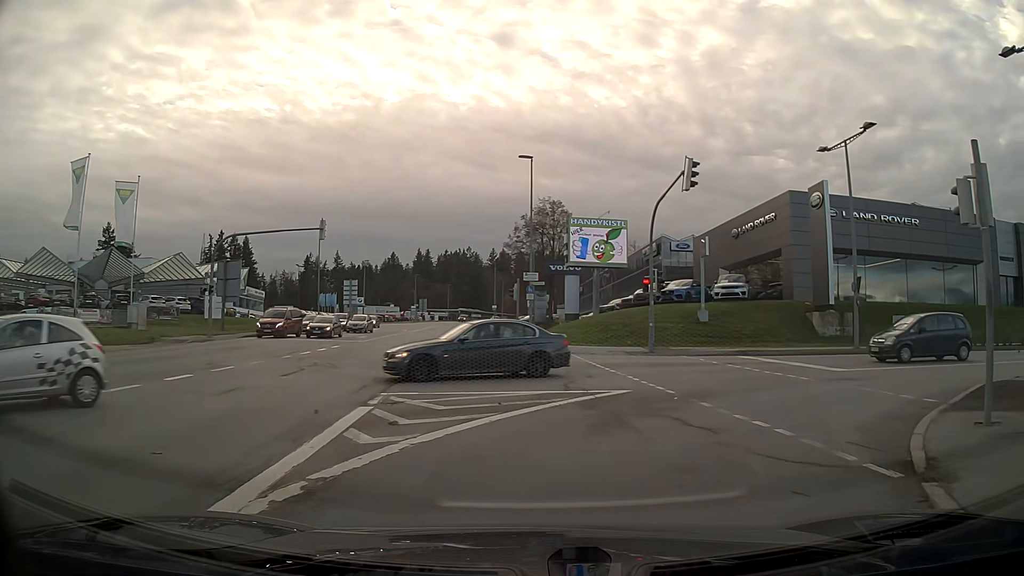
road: tertiary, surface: asphalt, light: Day
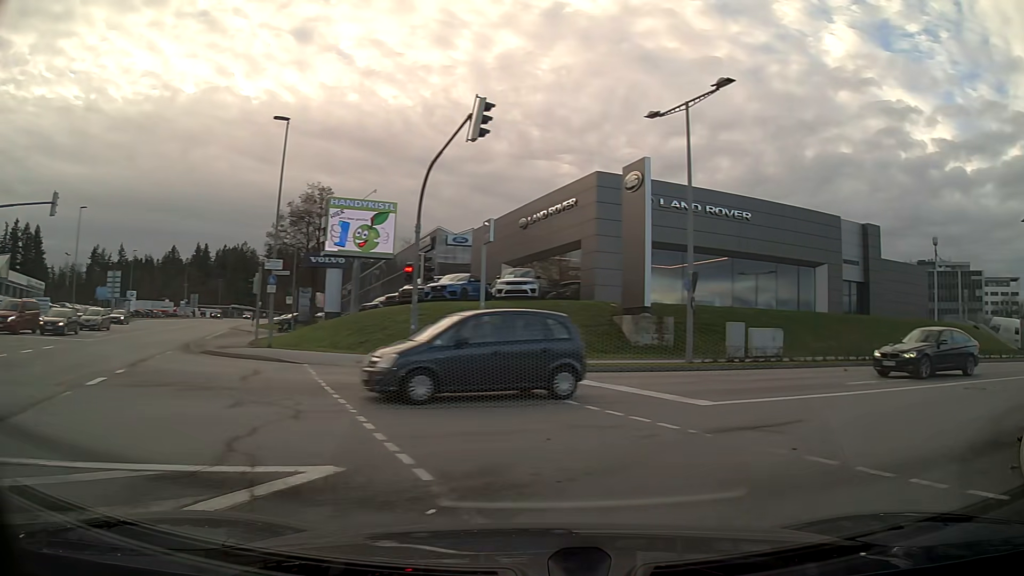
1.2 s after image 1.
(+1.3, +6.6) m; +23°
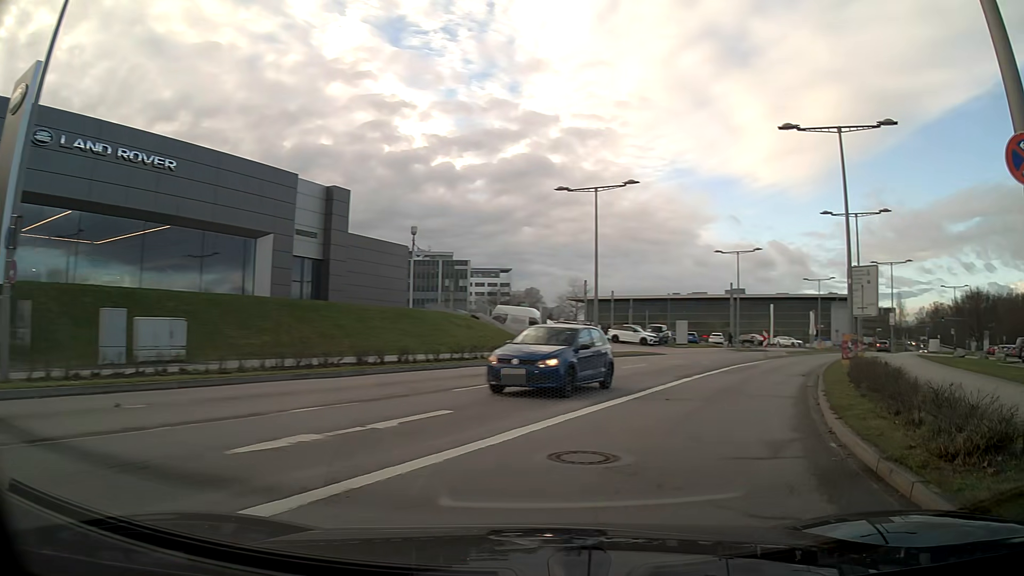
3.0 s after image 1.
(+4.3, +9.7) m; +45°
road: secondary
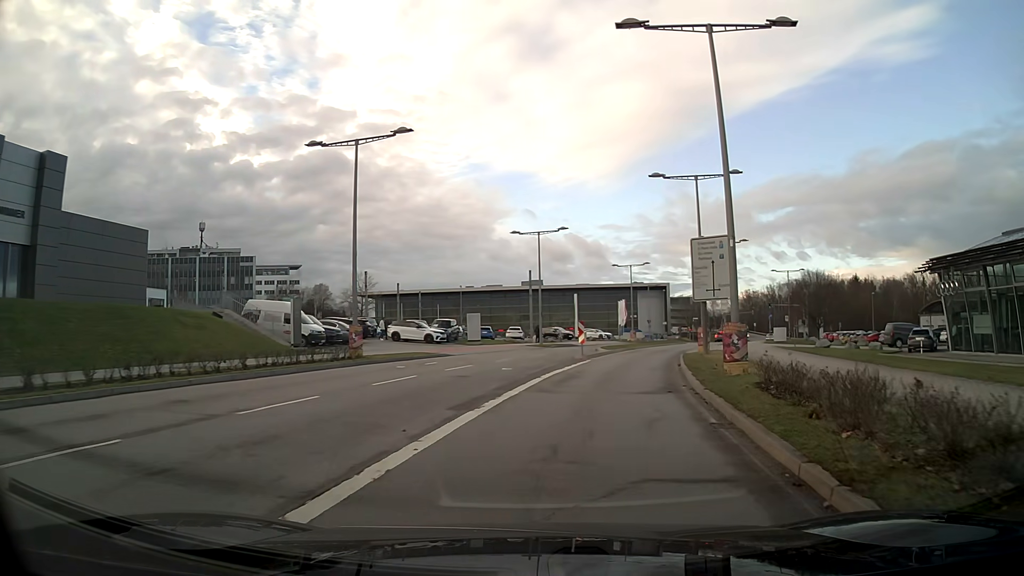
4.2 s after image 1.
(+1.1, +9.2) m; +12°
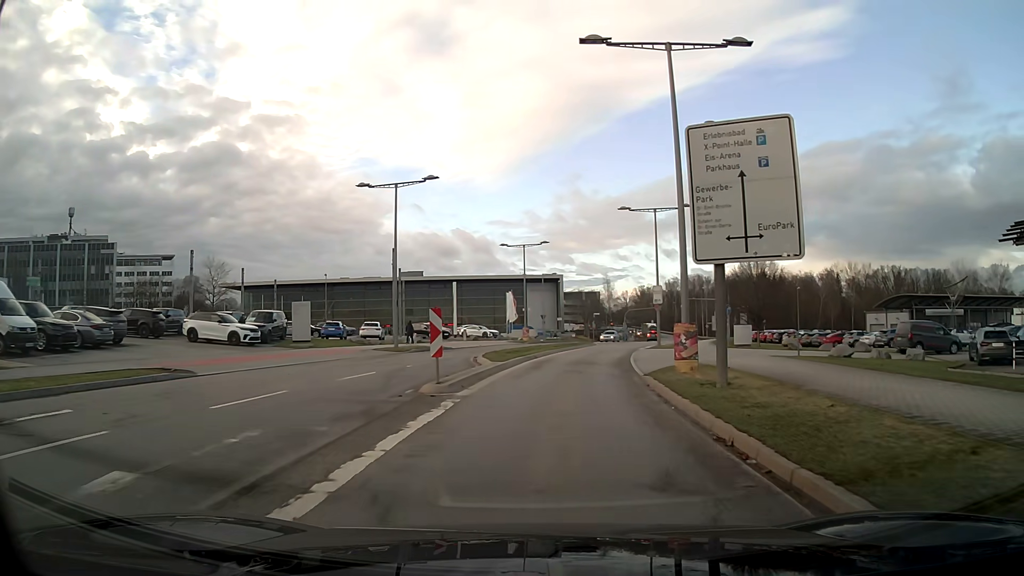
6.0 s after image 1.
(+1.4, +17.2) m; +9°
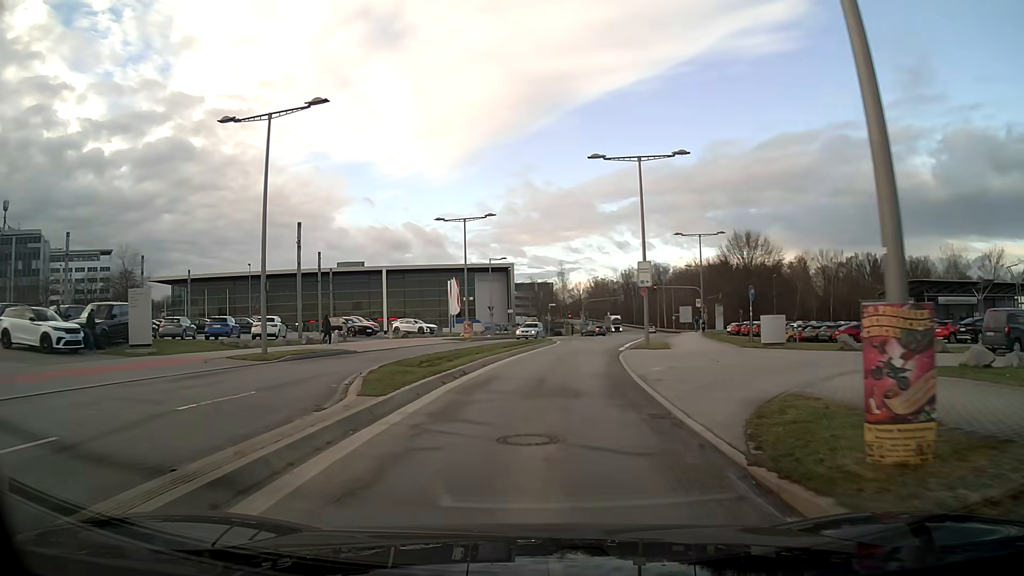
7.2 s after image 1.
(+0.4, +12.4) m; +4°
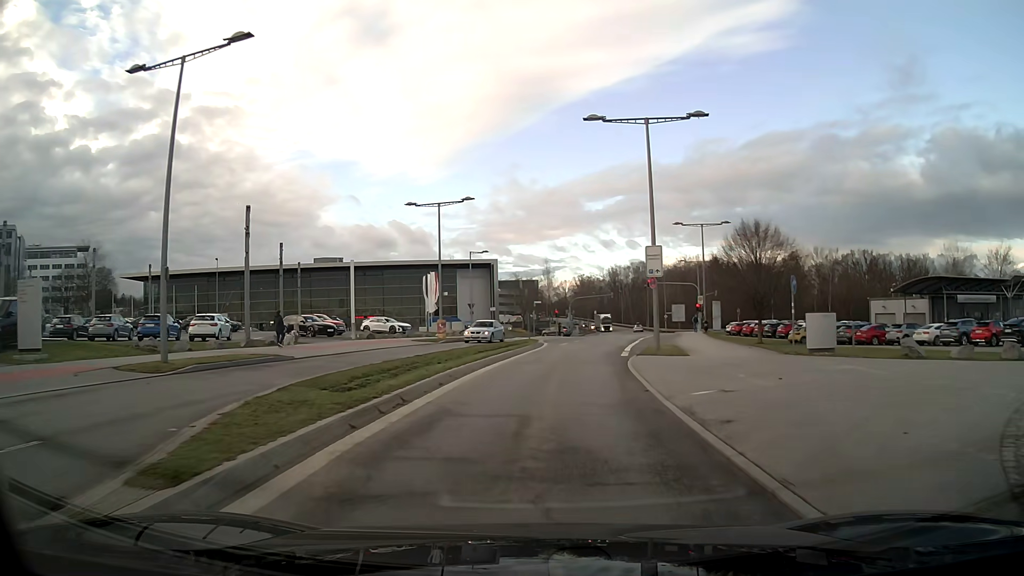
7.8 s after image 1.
(+0.1, +6.2) m; +1°
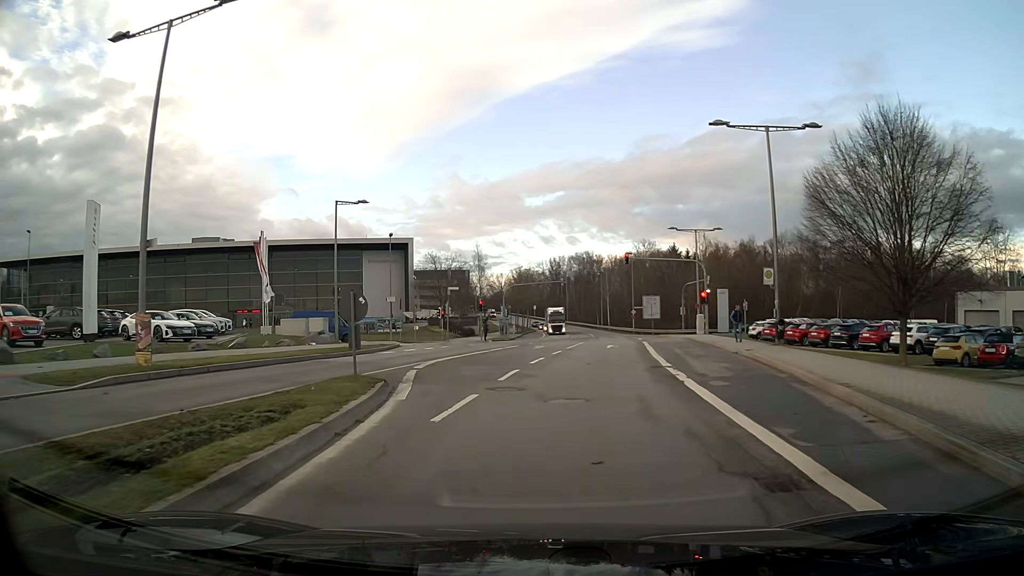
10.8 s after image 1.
(+1.6, +29.1) m; +4°
(0, +10) (-1, +20) (0, +30) (+2, +40) (+3, +50) (+3, +60) (-6, +62) (-16, +59) (-25, +55) (-34, +52) m
